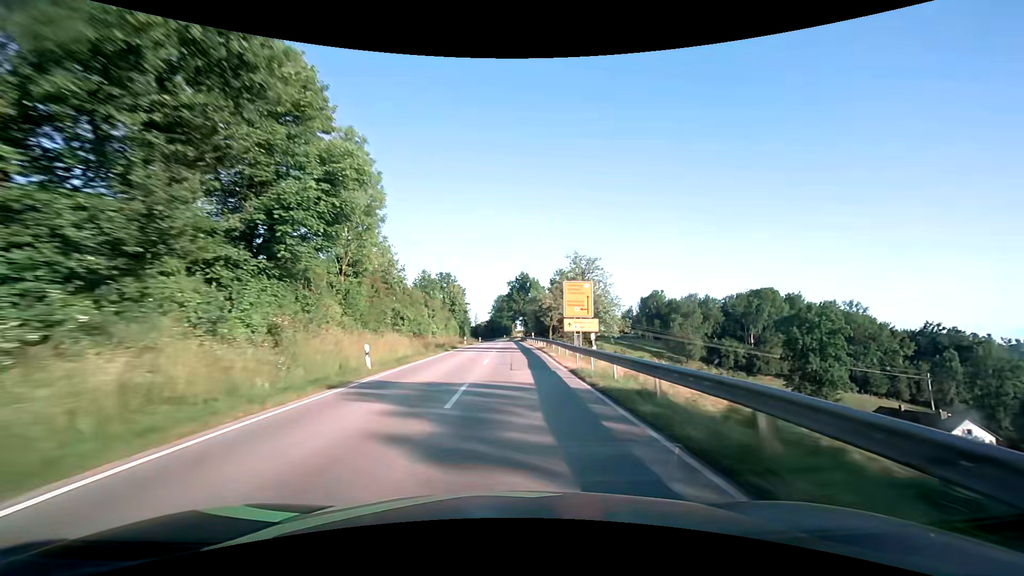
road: secondary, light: Day
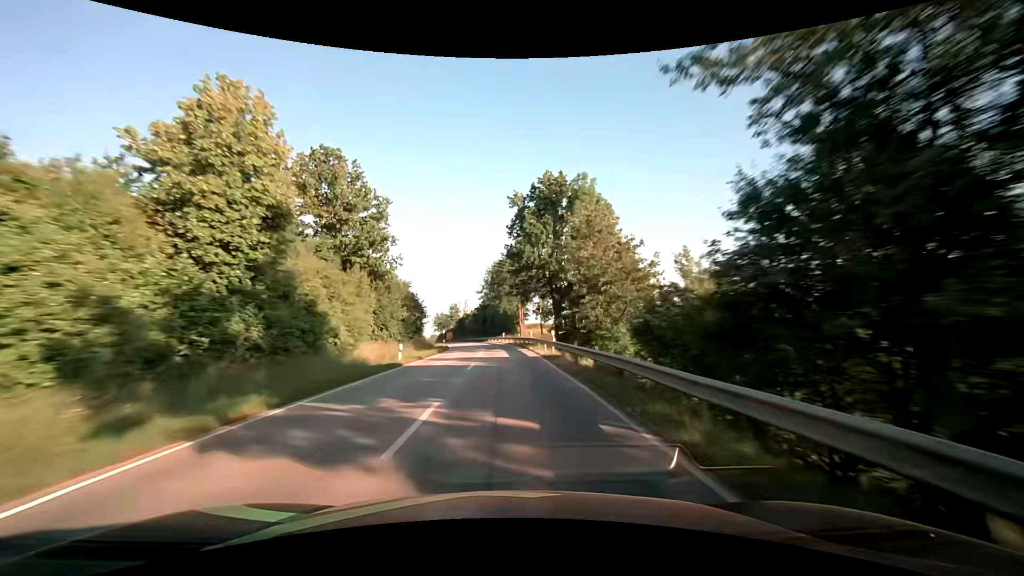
(+0.3, +75.4) m; 0°
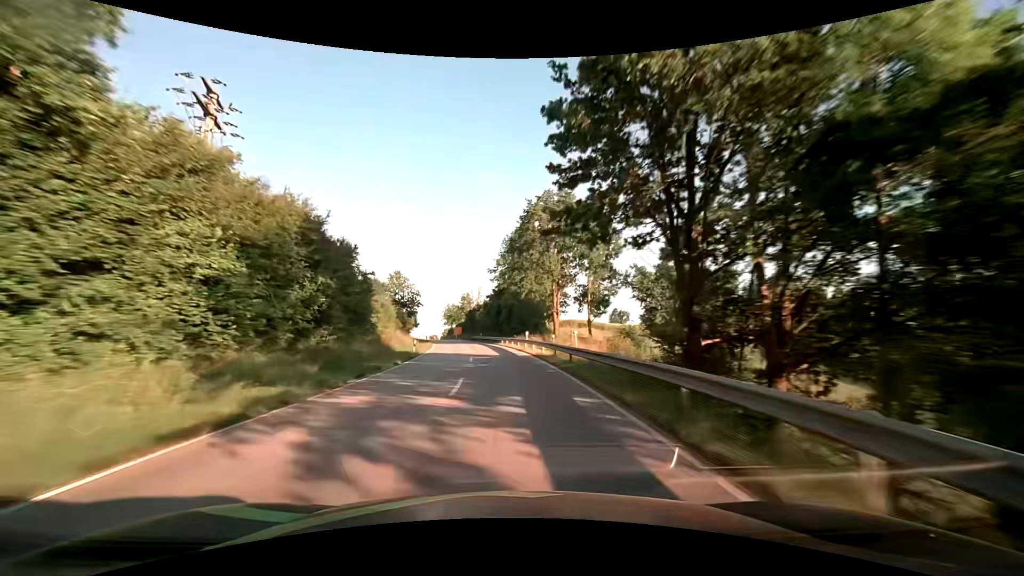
(-0.5, +31.0) m; -2°
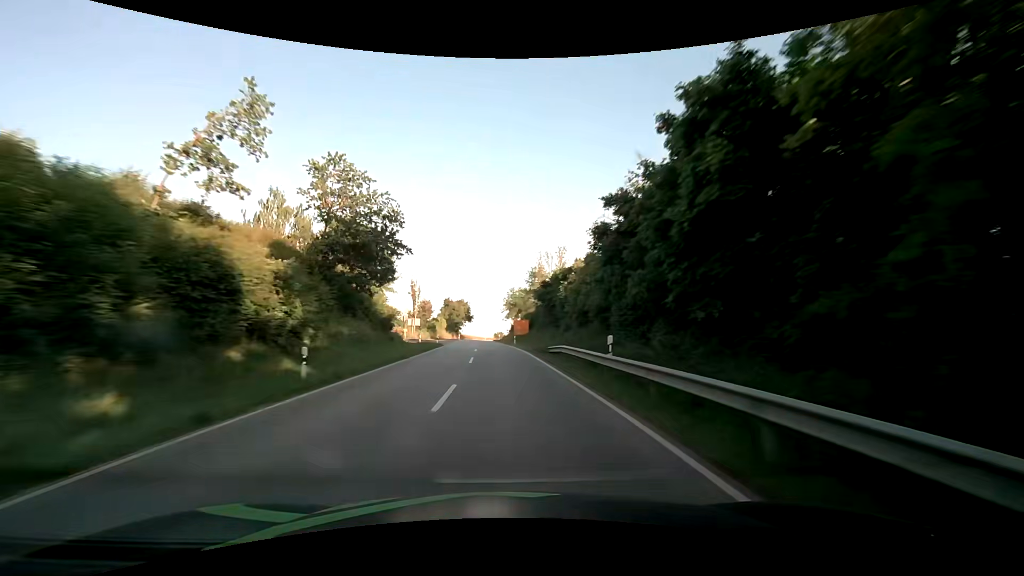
(-4.6, +62.4) m; -9°
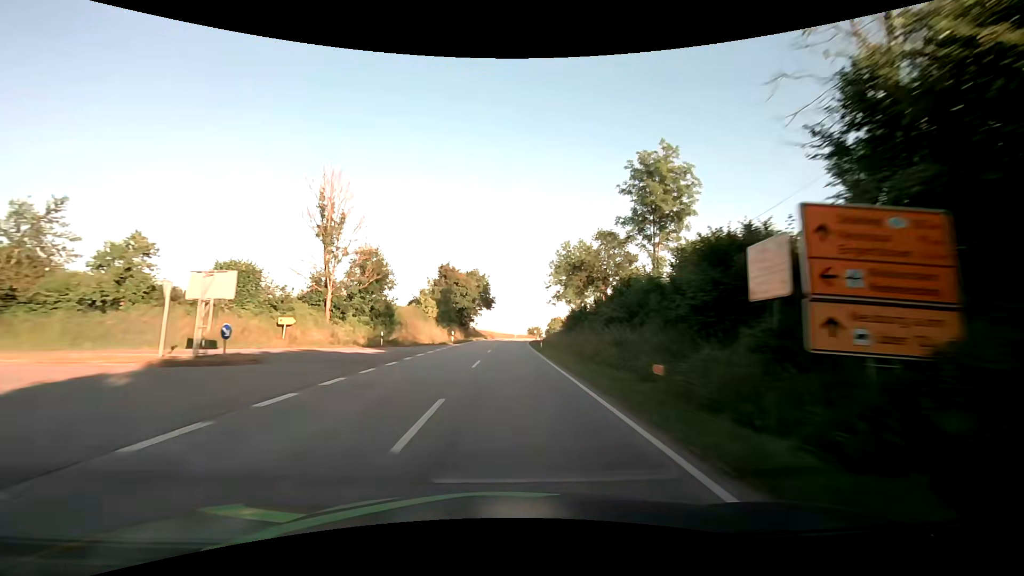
(-2.2, +63.2) m; -3°
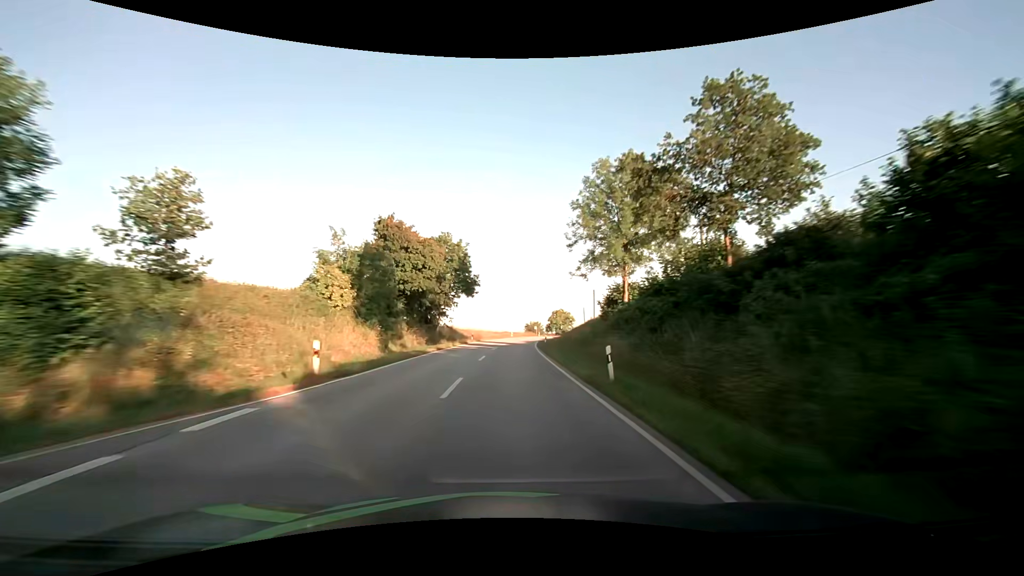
(+0.2, +31.8) m; +1°
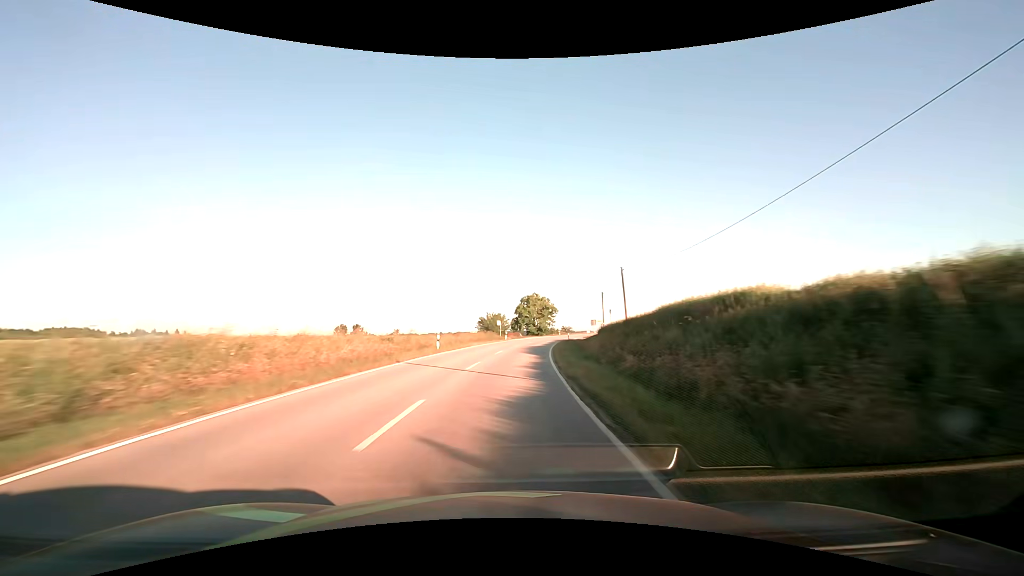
(+2.2, +63.6) m; +5°
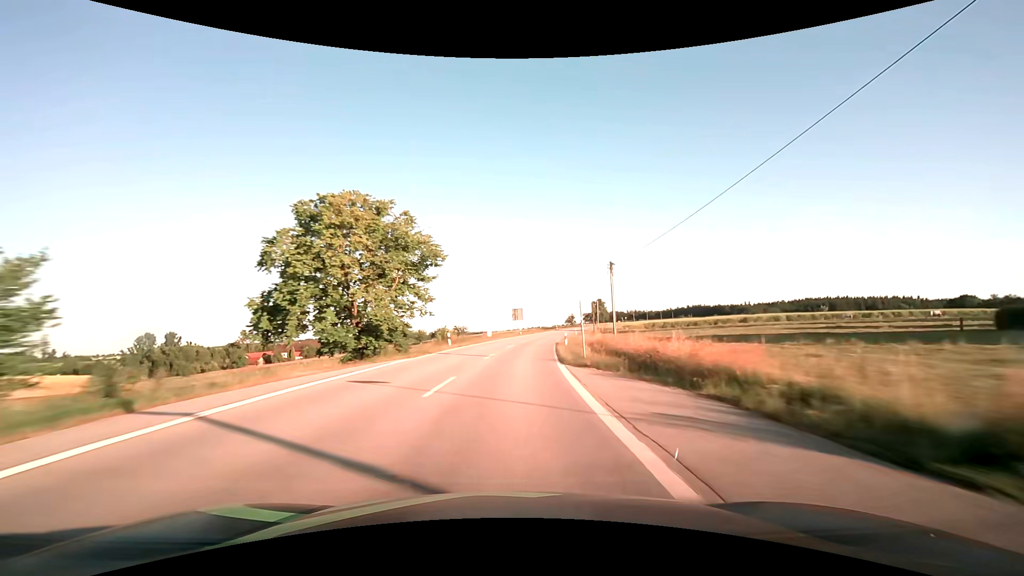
(+8.3, +78.8) m; +12°
(0, +10) (+1, +20) (+1, +30) (+2, +40) (+4, +50) (+5, +60) (+7, +70) (+9, +79) (+11, +89) (+13, +99) m
